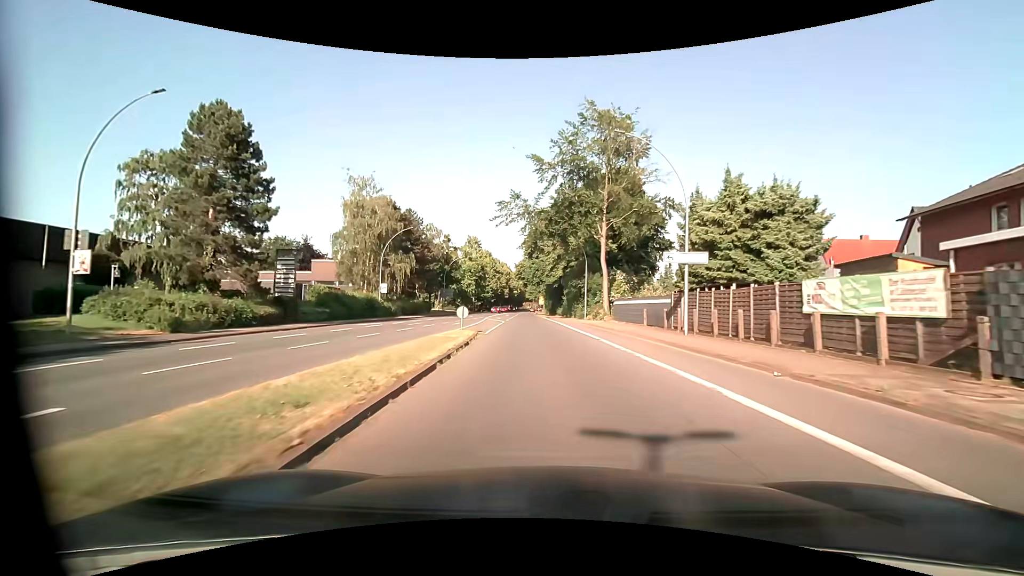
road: primary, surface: asphalt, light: Day
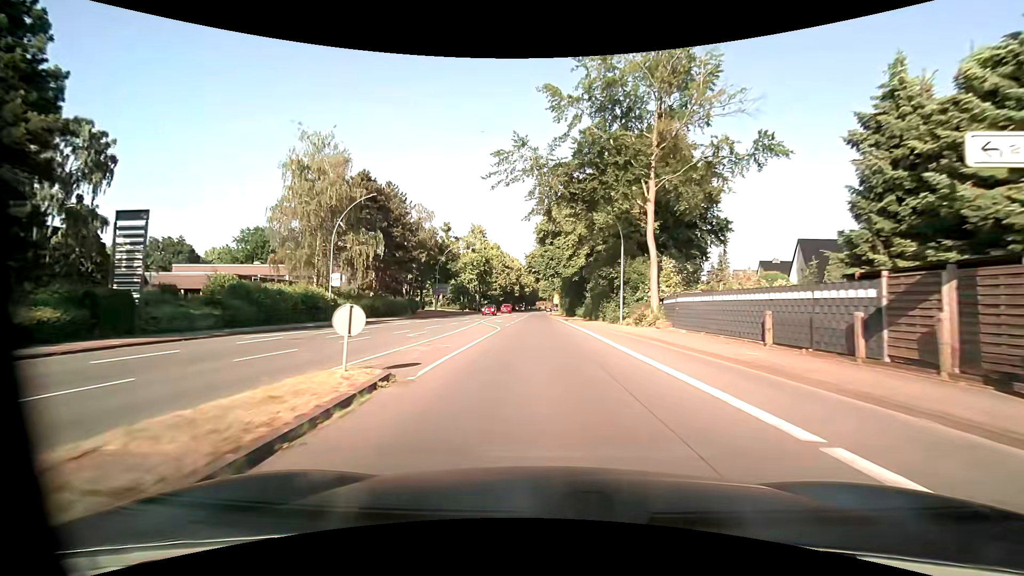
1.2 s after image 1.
(-0.2, +16.2) m; -2°
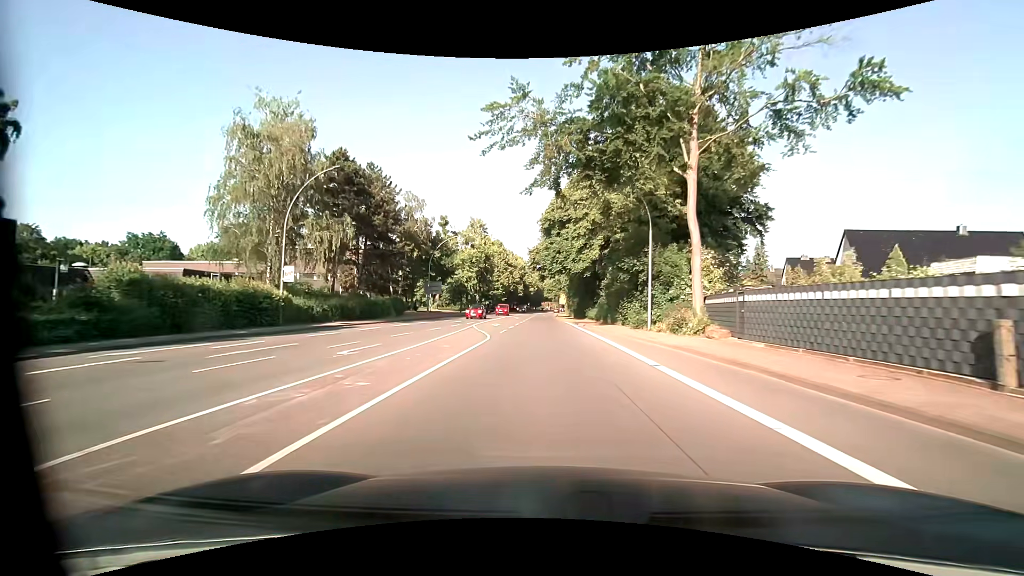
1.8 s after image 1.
(0.0, +8.1) m; 0°
(0, +10) (0, +20) (0, +30) (-1, +40) (-1, +50) (-1, +60) (-1, +70) (-1, +80) (-1, +90) (-1, +100) m
